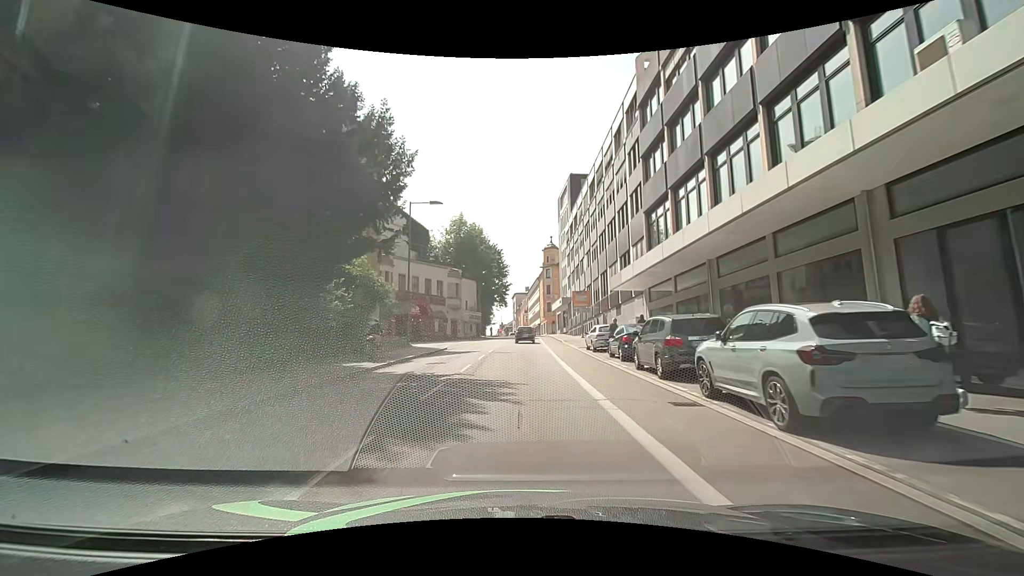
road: tertiary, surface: asphalt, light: Day
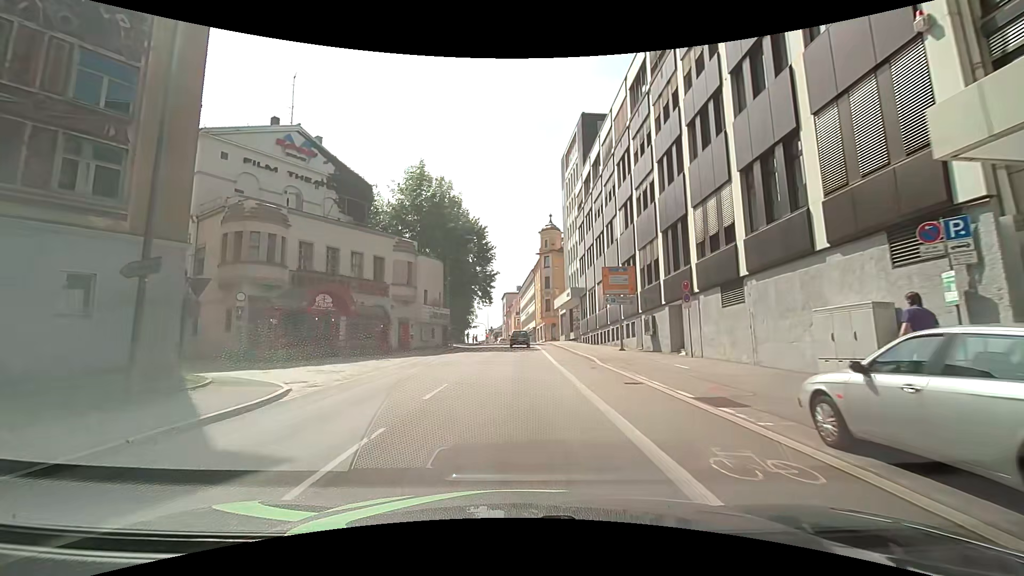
(-0.1, +23.4) m; +1°
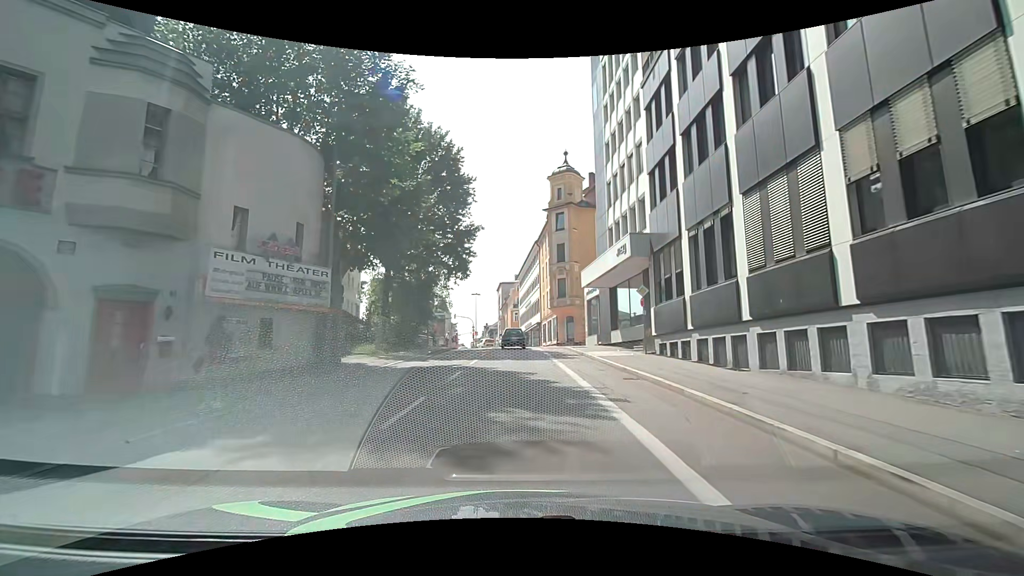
(+0.3, +27.3) m; +2°
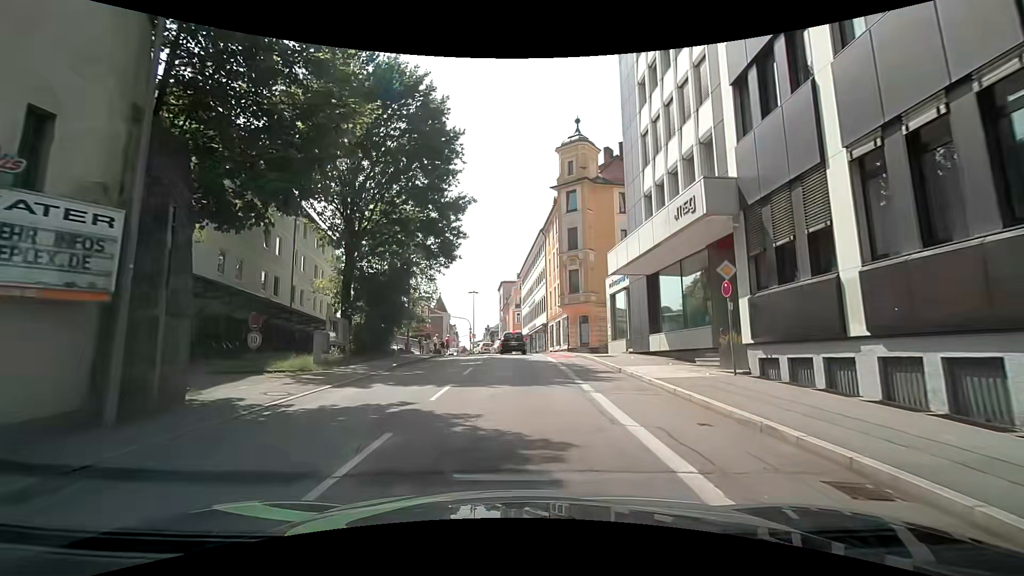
(-0.3, +8.7) m; -3°
